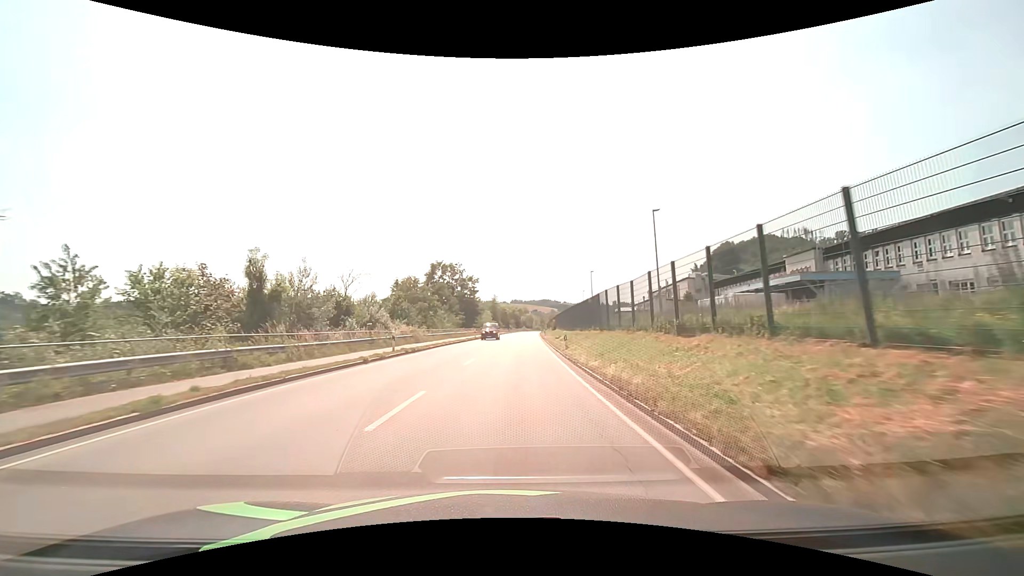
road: primary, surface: asphalt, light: Day
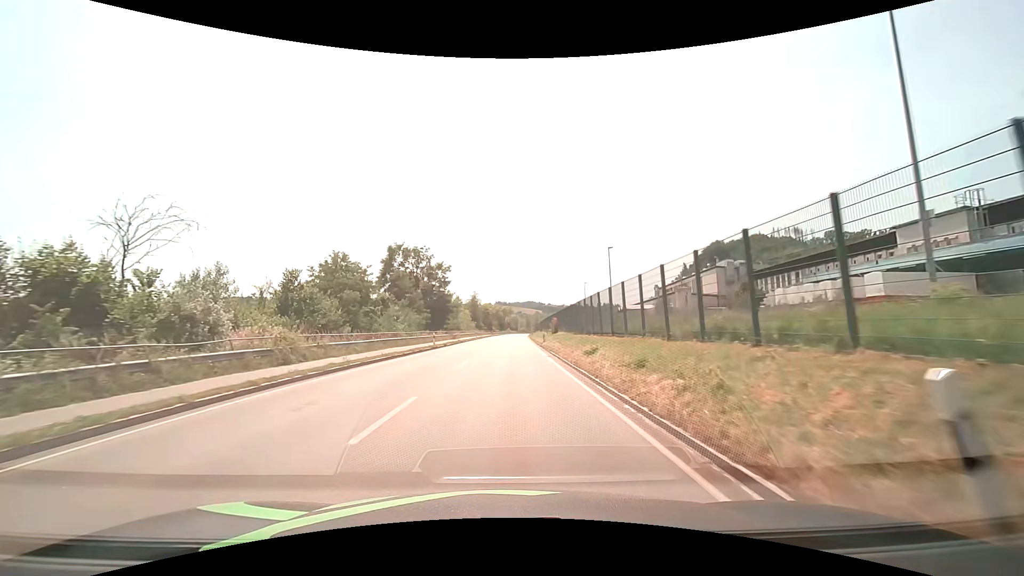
(+0.4, +23.1) m; +2°
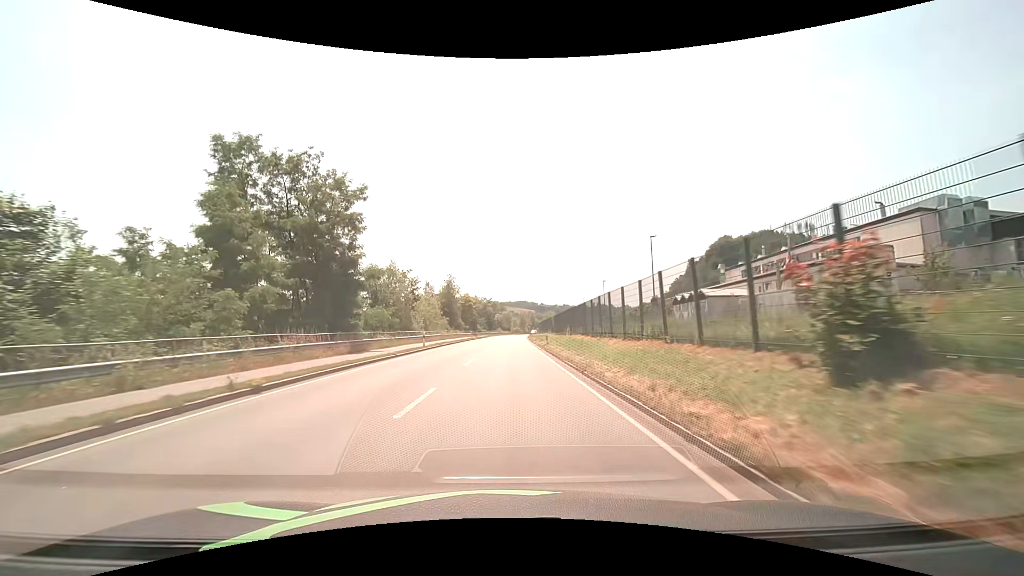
(+0.3, +43.7) m; +1°
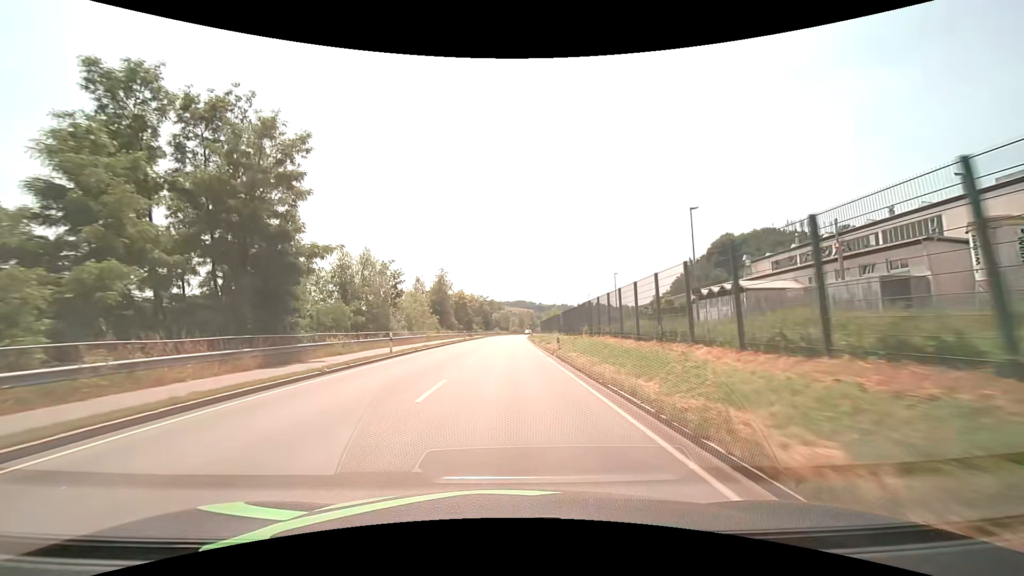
(0.0, +9.7) m; 0°
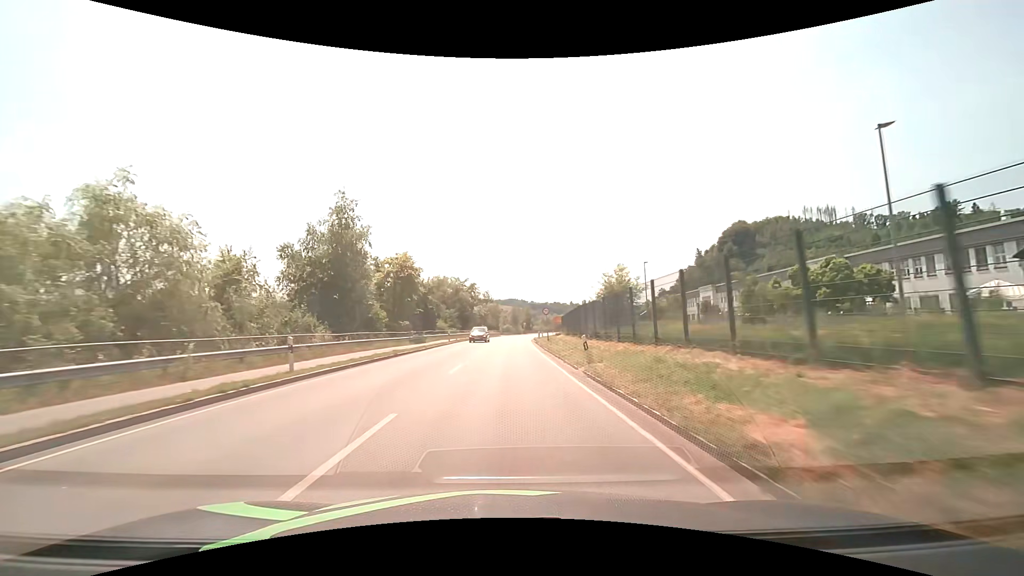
(+0.4, +50.5) m; +1°
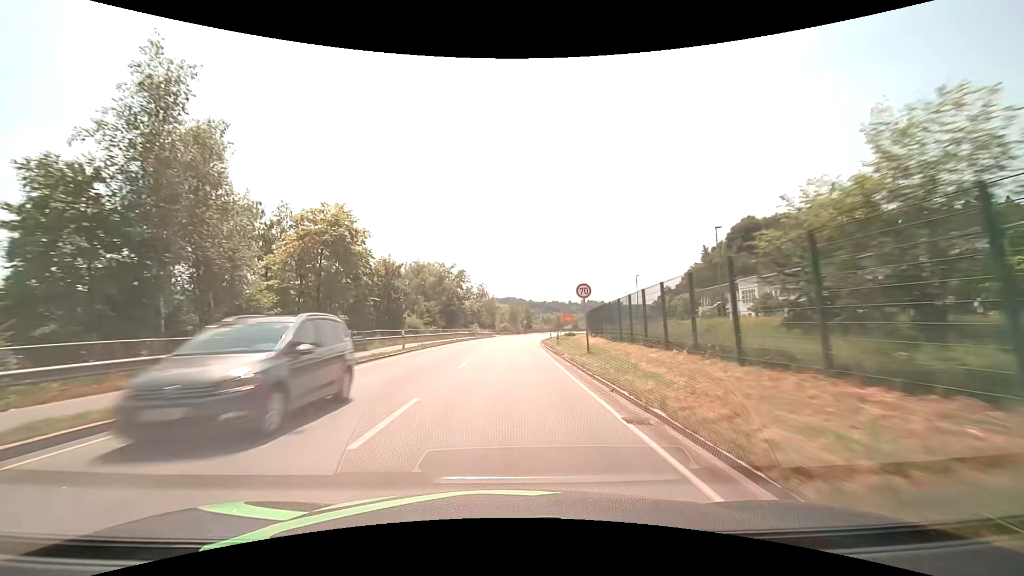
(0.0, +20.8) m; 0°
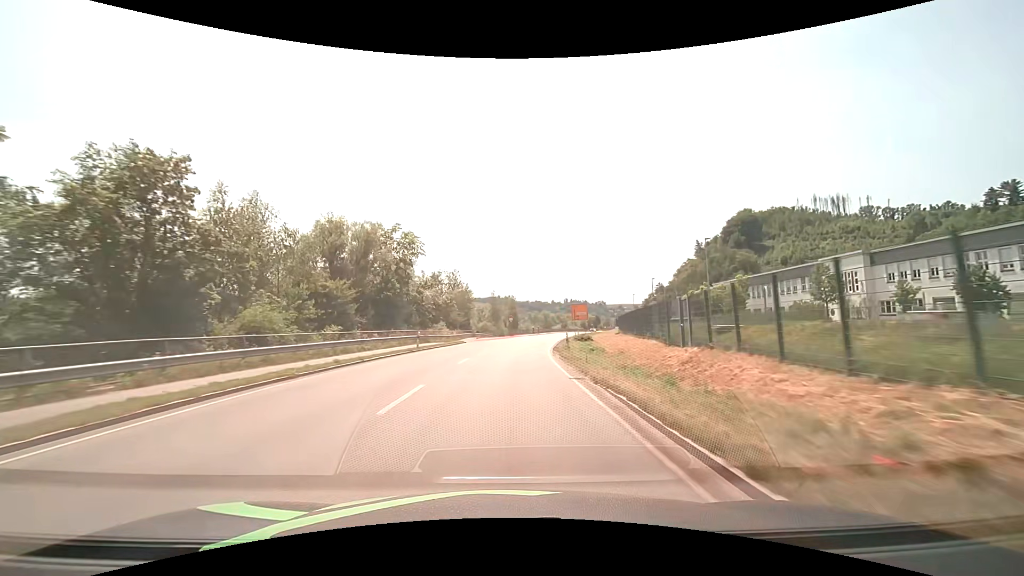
(+0.5, +31.6) m; +2°
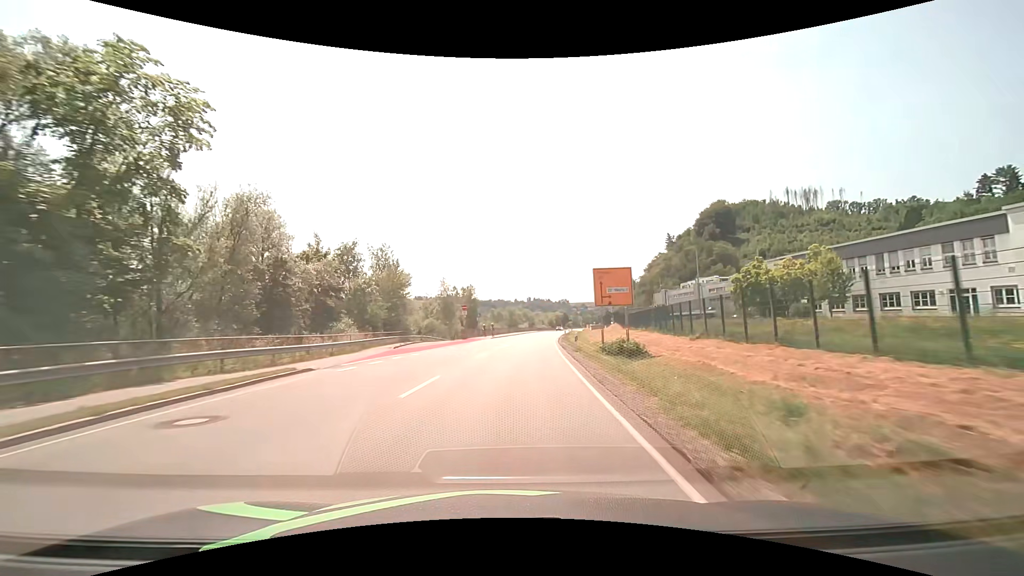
(+1.1, +31.9) m; +4°
(0, +10) (0, +20) (+1, +30) (+2, +40) (+3, +50) (+4, +60) (+5, +70) (+6, +80) (+8, +90) (+9, +100) m
